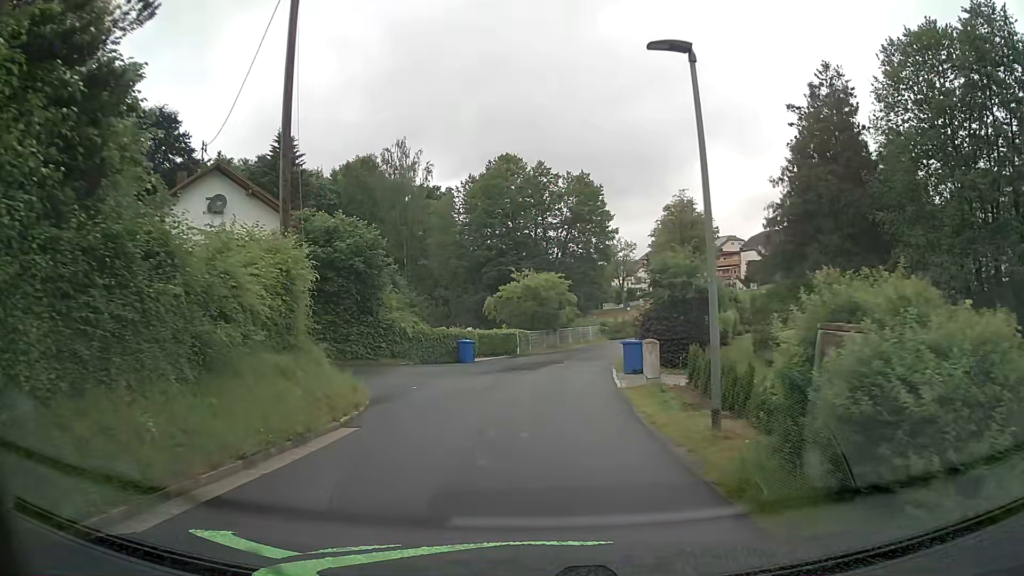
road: residential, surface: asphalt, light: Day
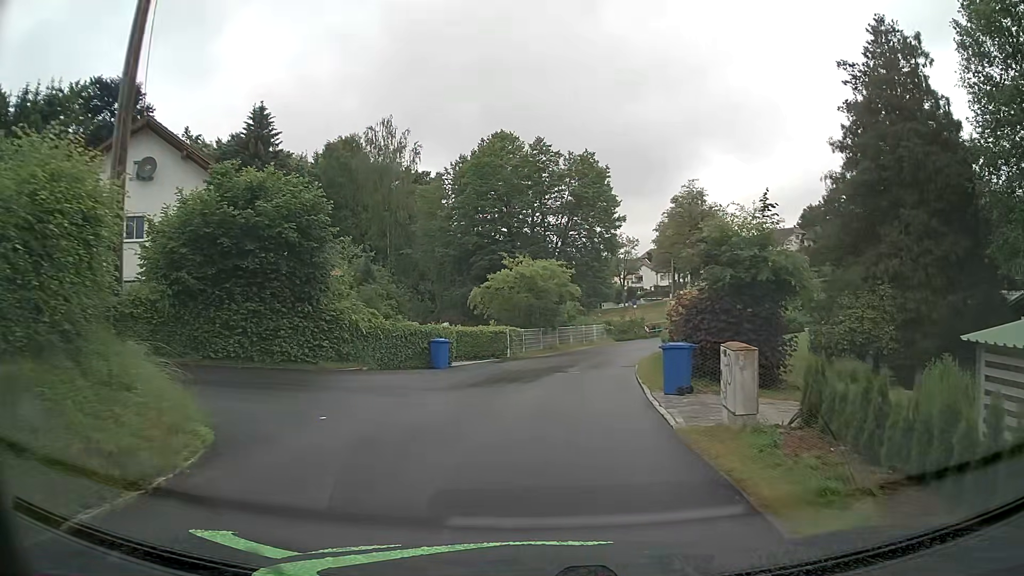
(0.0, +7.4) m; 0°
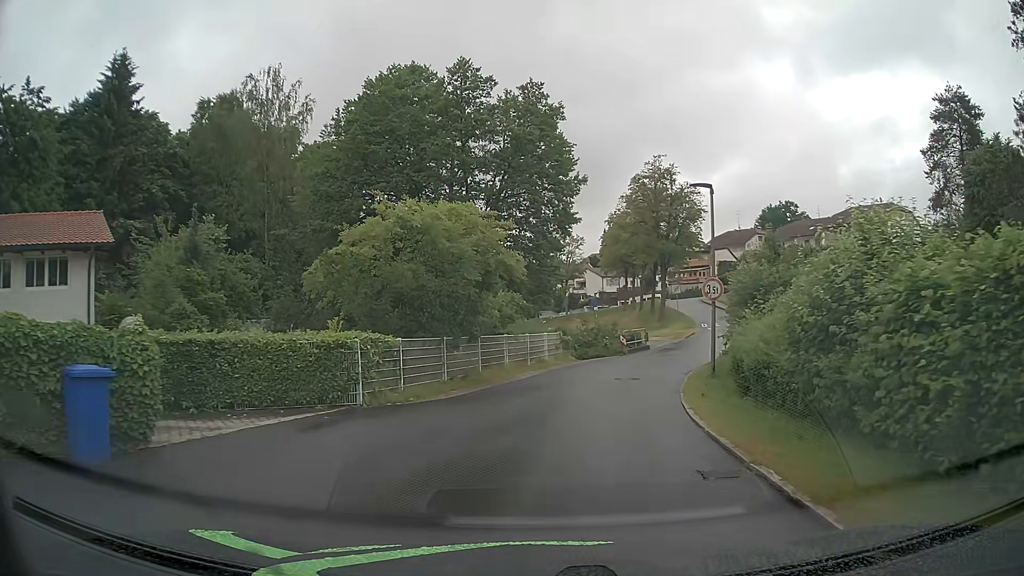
(+0.8, +18.1) m; +6°
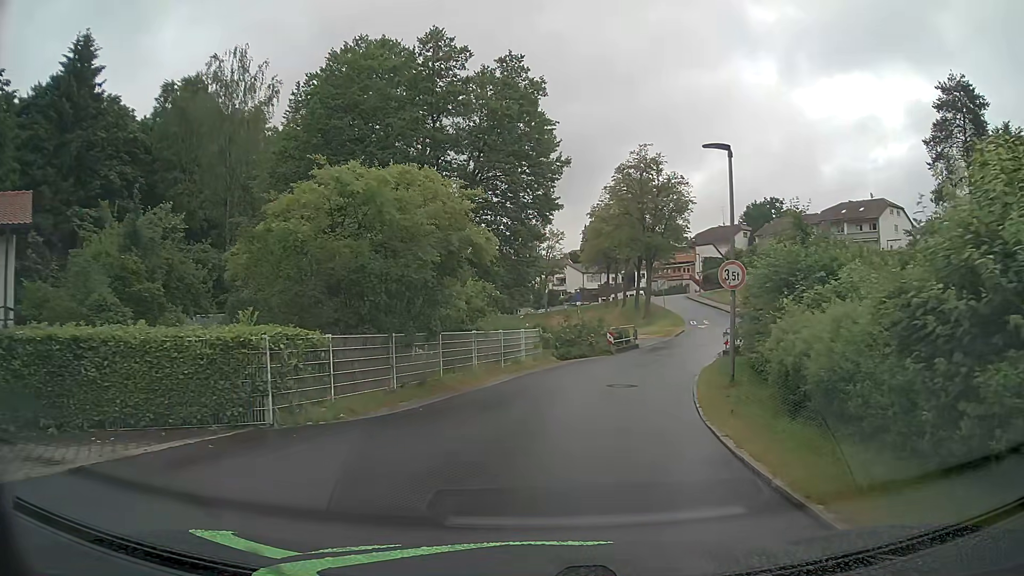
(0.0, +3.6) m; +3°
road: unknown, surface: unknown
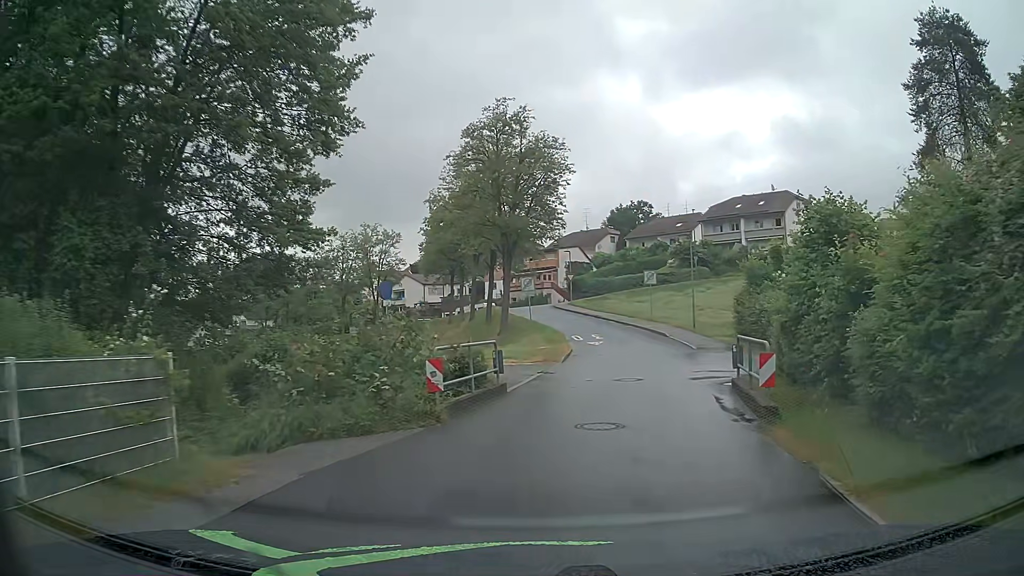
(+1.7, +18.7) m; +13°
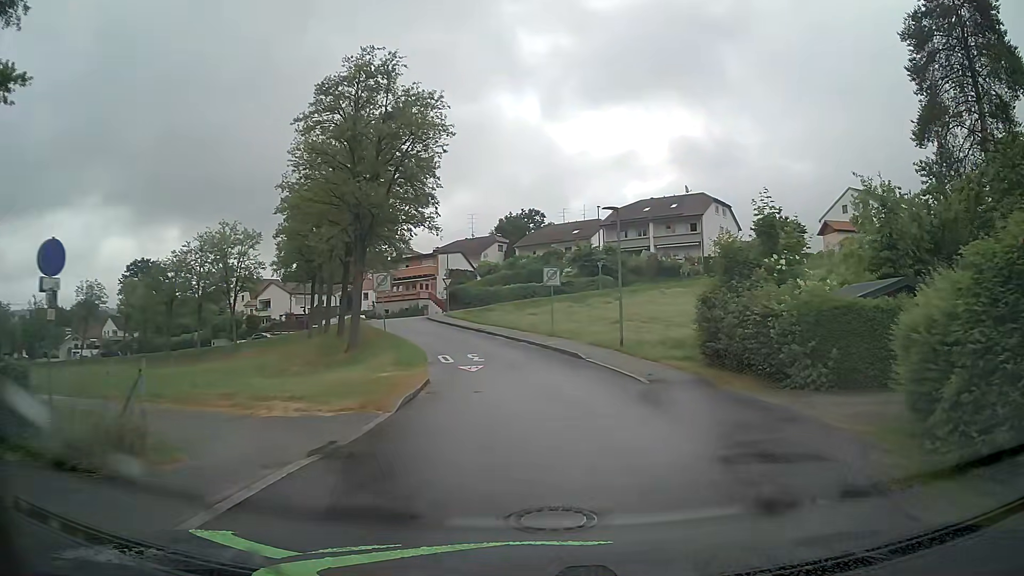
(+0.9, +12.1) m; +10°
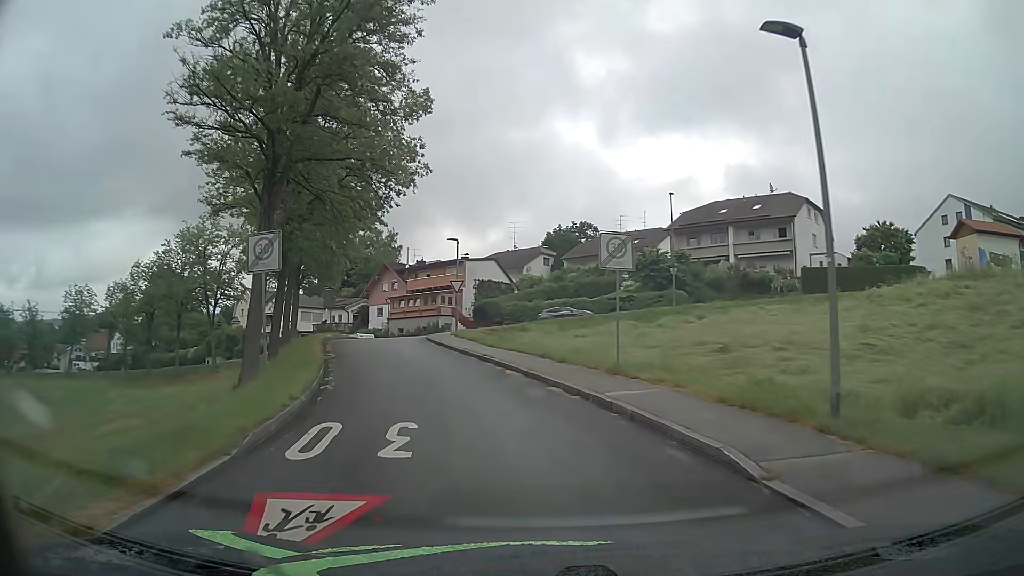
(0.0, +16.6) m; -5°
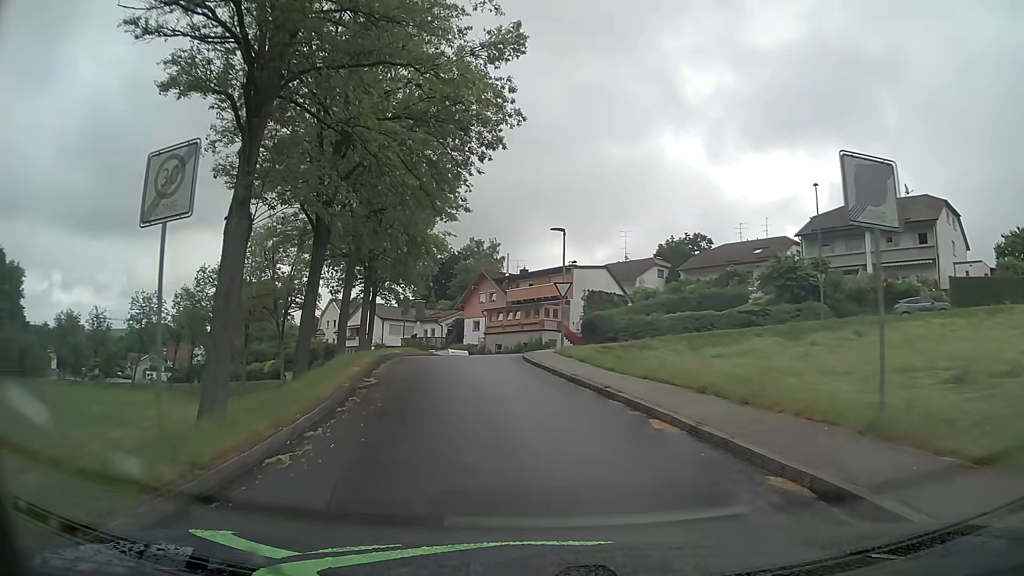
(-0.6, +8.2) m; -8°
(-1, +10) (-2, +20) (-2, +30) (+1, +39) (+11, +41) (+20, +38) (+29, +35) (+39, +32) (+49, +31) (+59, +31) m
